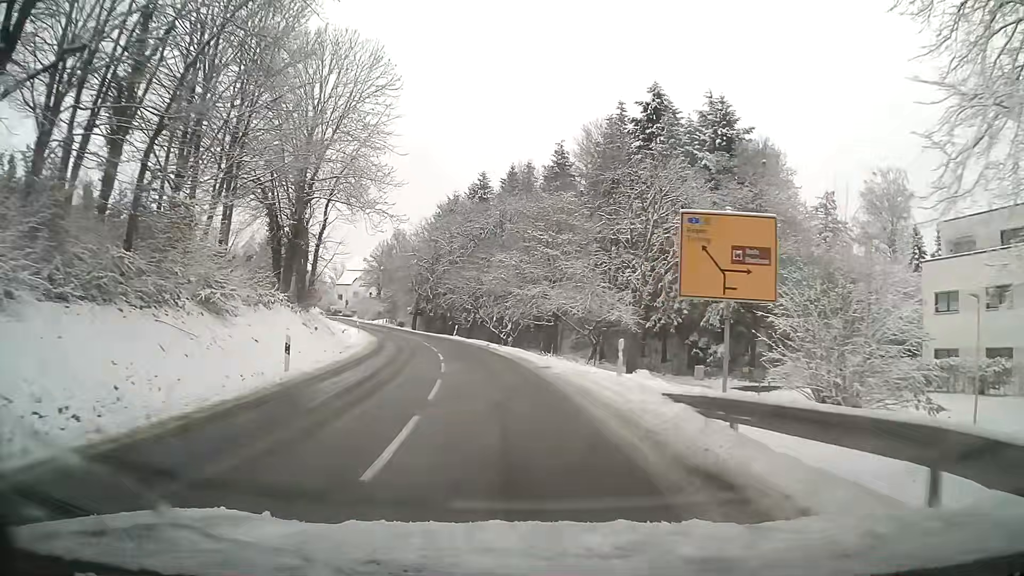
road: tertiary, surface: asphalt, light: Day
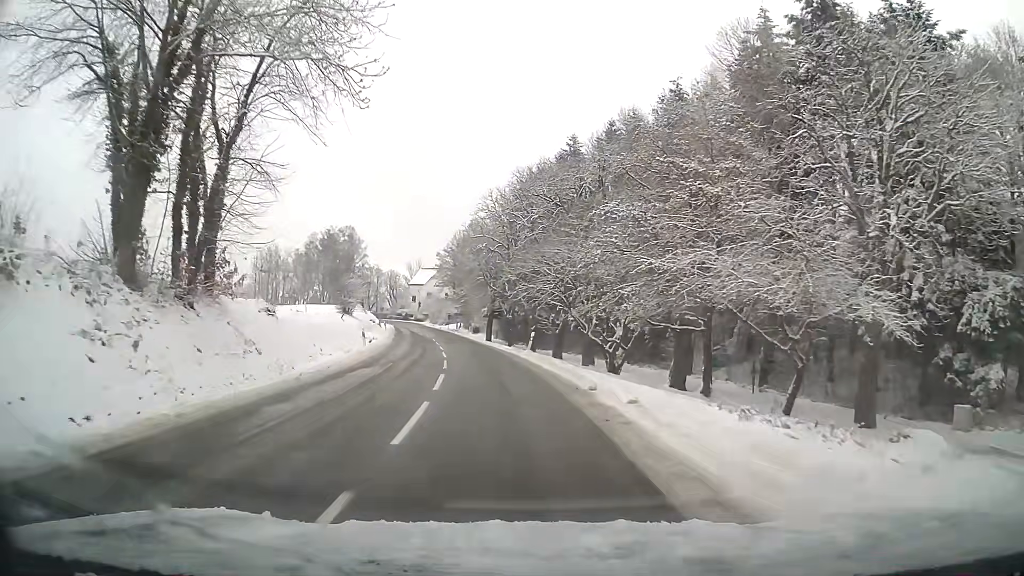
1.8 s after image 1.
(-1.6, +23.3) m; -8°
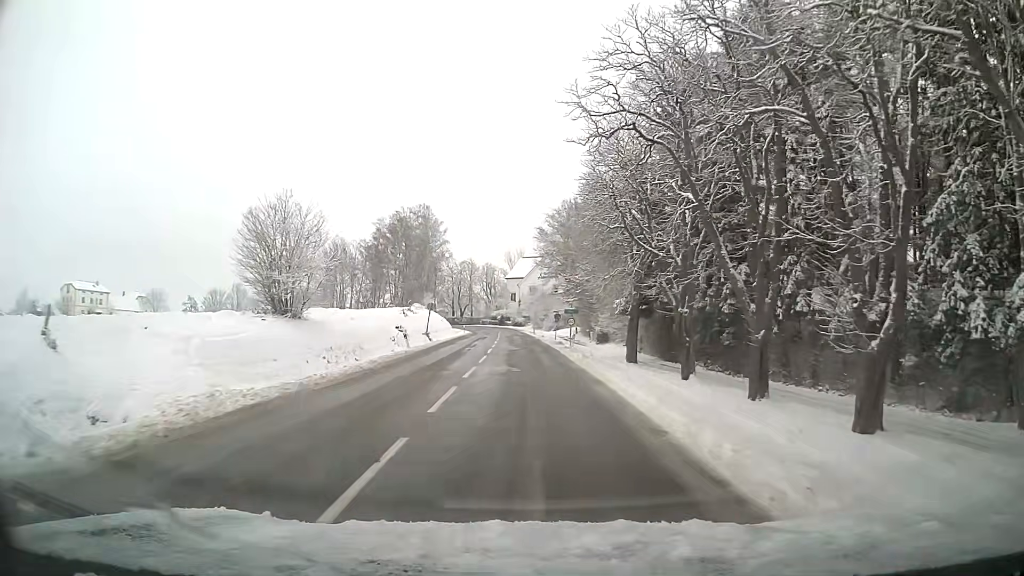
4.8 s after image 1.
(-4.0, +41.2) m; -9°
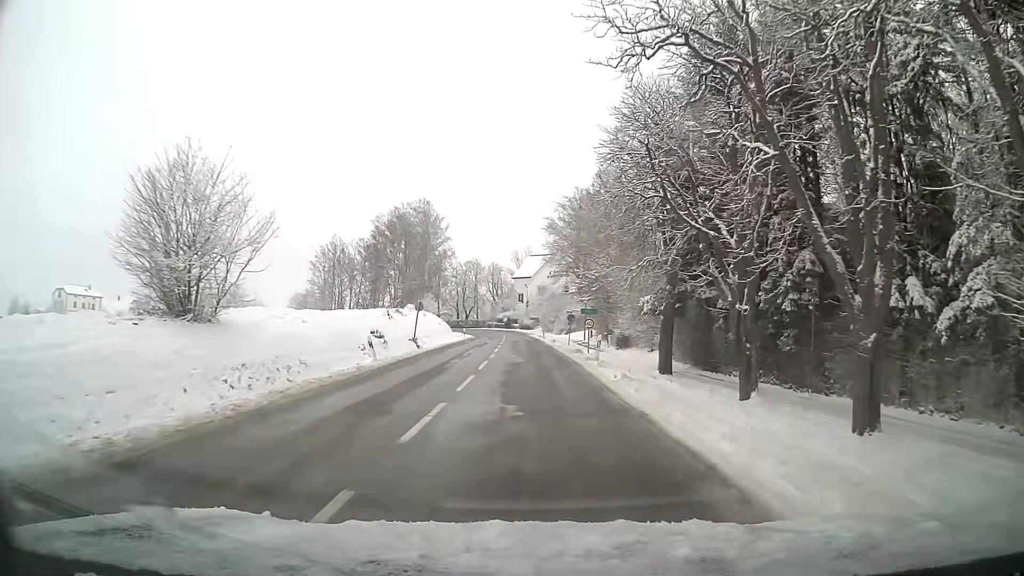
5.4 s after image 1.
(-0.1, +8.6) m; -1°
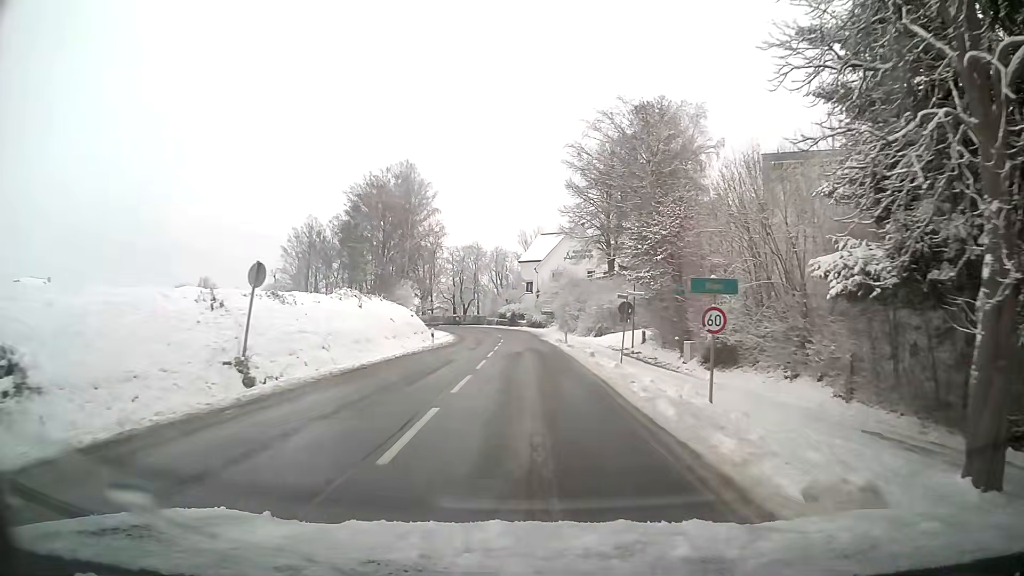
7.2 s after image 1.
(-0.2, +26.1) m; 0°
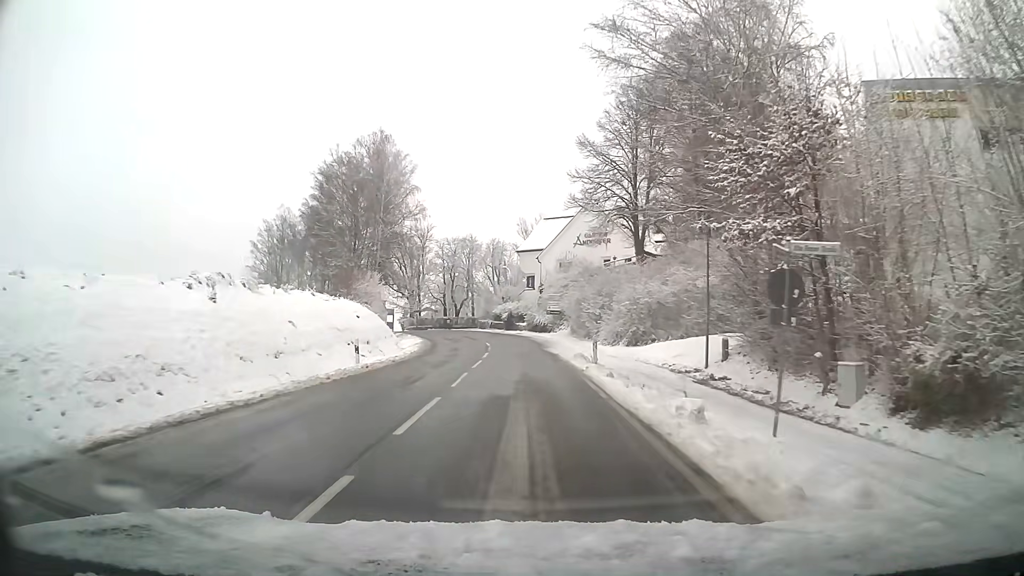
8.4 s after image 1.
(0.0, +16.9) m; -1°
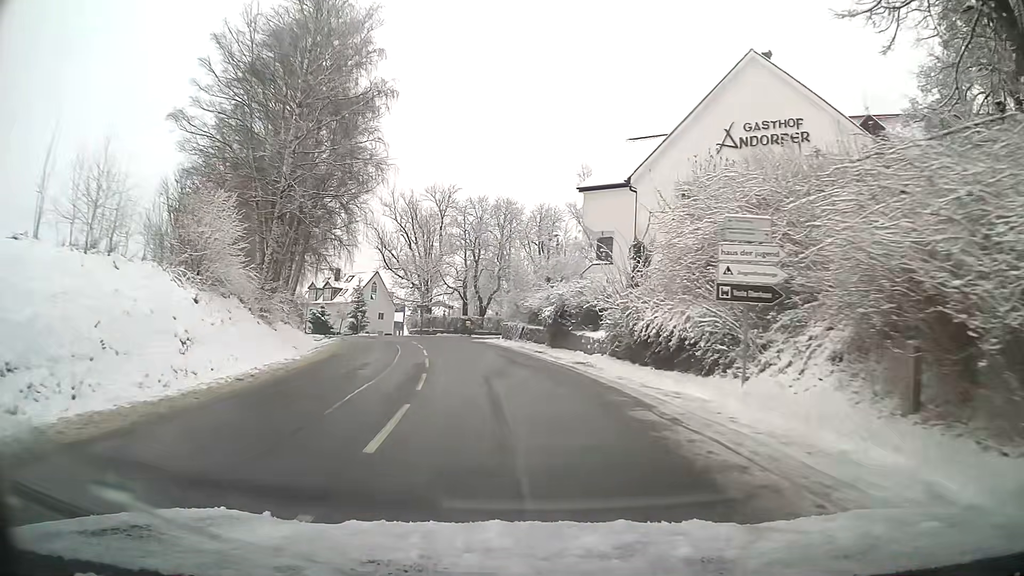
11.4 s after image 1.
(-1.3, +38.6) m; -5°
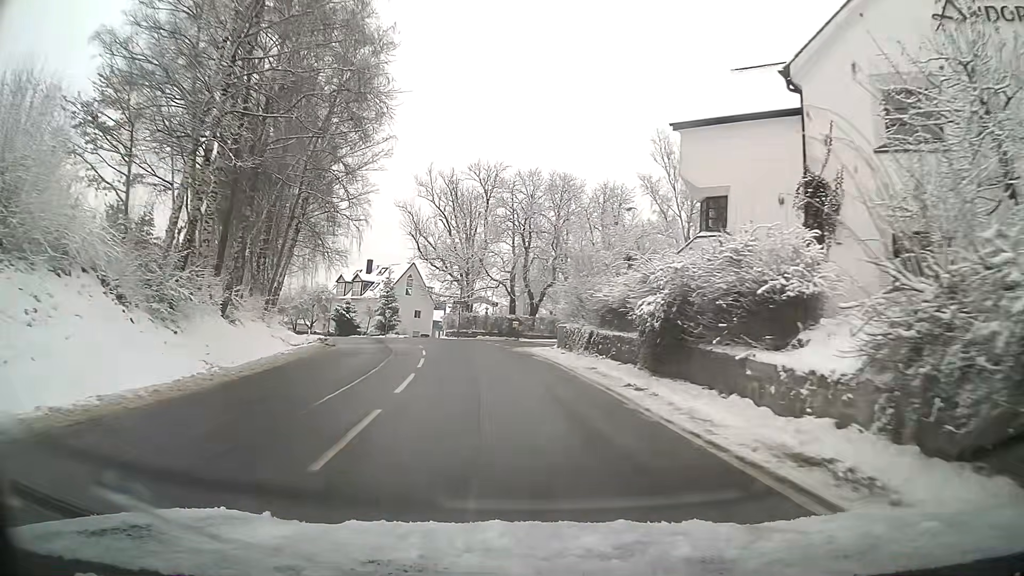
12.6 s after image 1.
(-0.6, +13.5) m; -5°
(0, +10) (-1, +20) (-2, +30) (+1, +39) (+10, +41) (+18, +35) (+25, +28) (+32, +21) (+39, +14) (+46, +7) m
